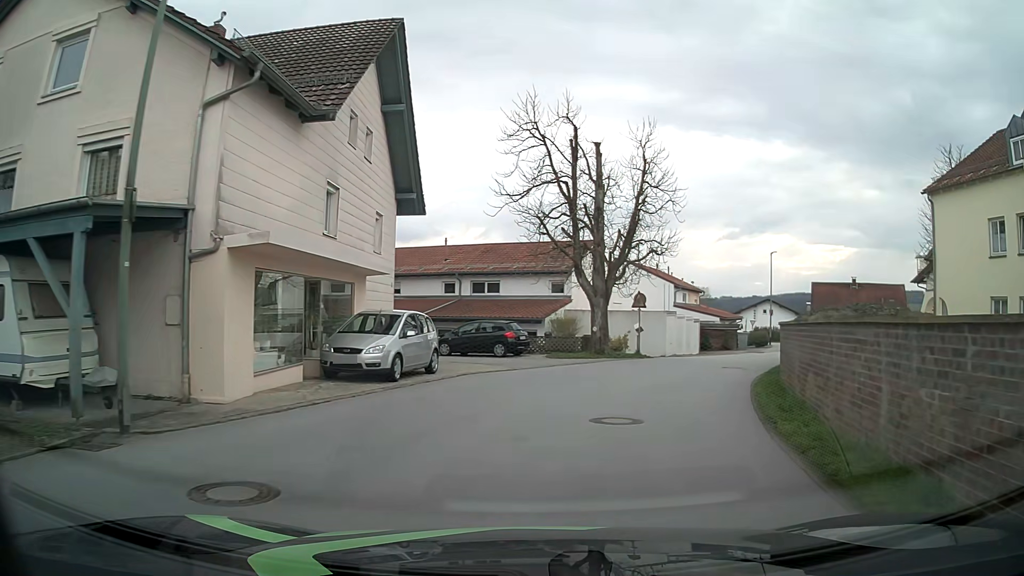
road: unclassified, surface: asphalt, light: Day
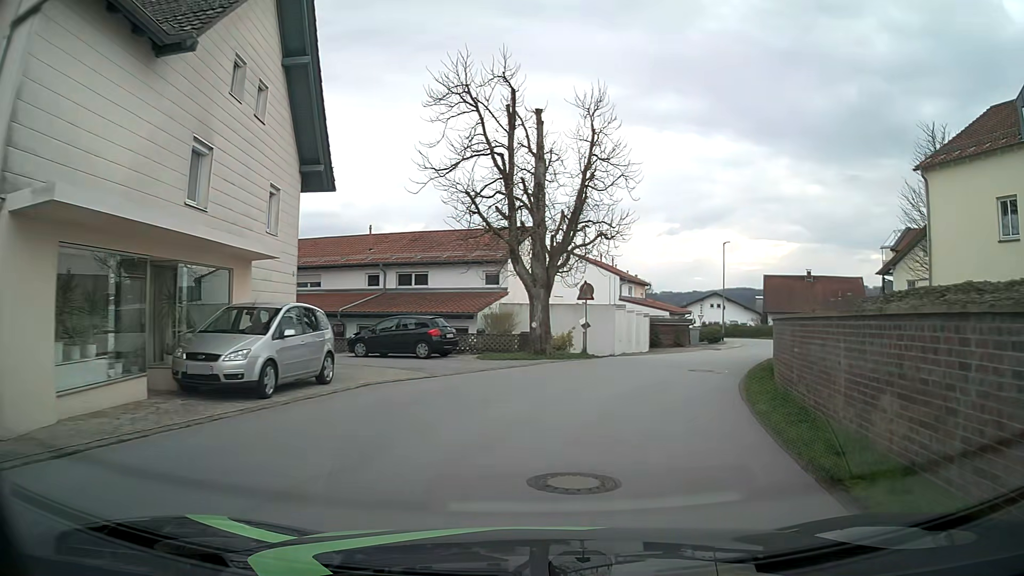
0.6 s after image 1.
(+0.1, +4.1) m; +6°
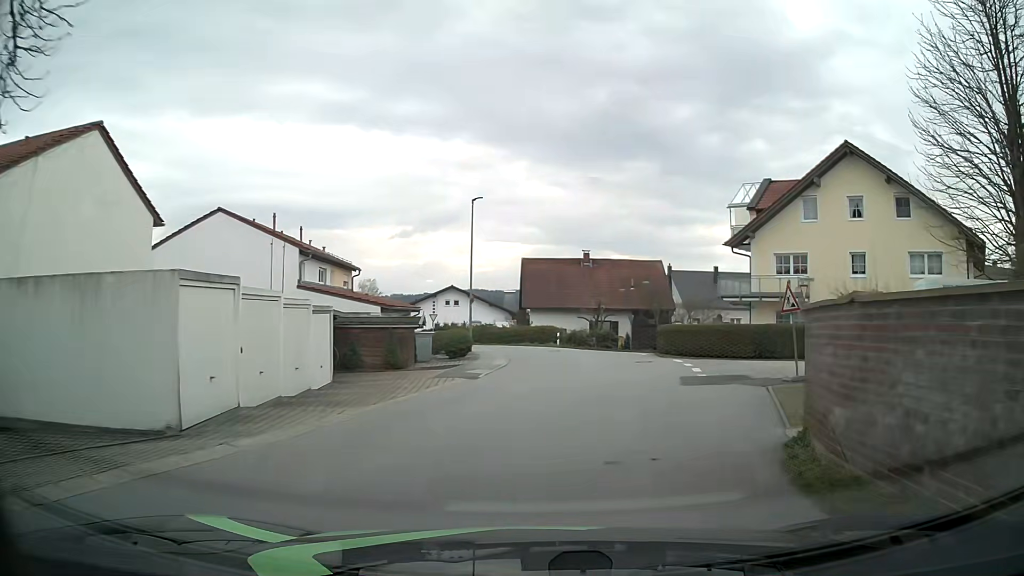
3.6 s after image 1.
(+4.0, +21.0) m; +22°
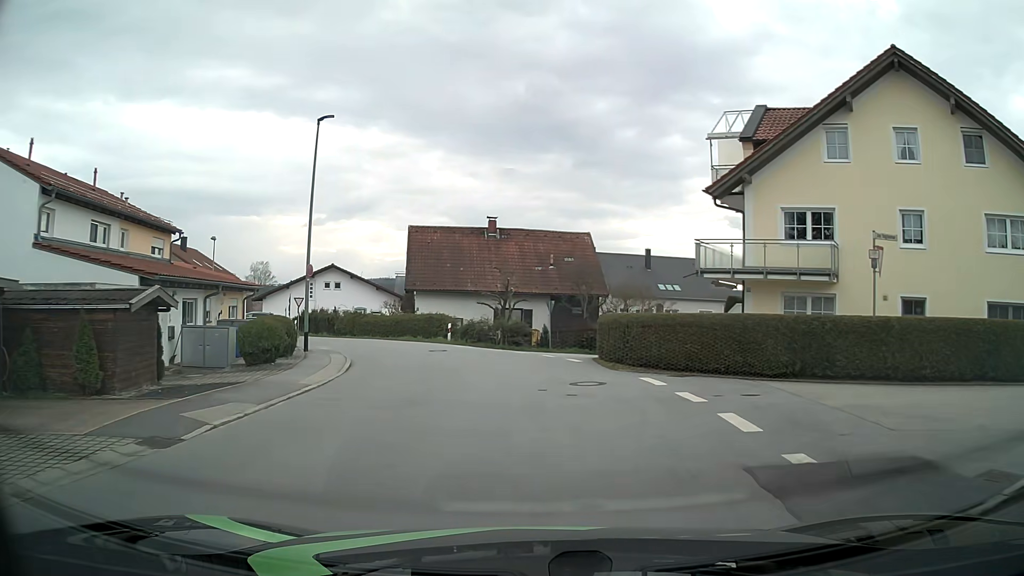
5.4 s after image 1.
(+1.2, +13.2) m; +8°
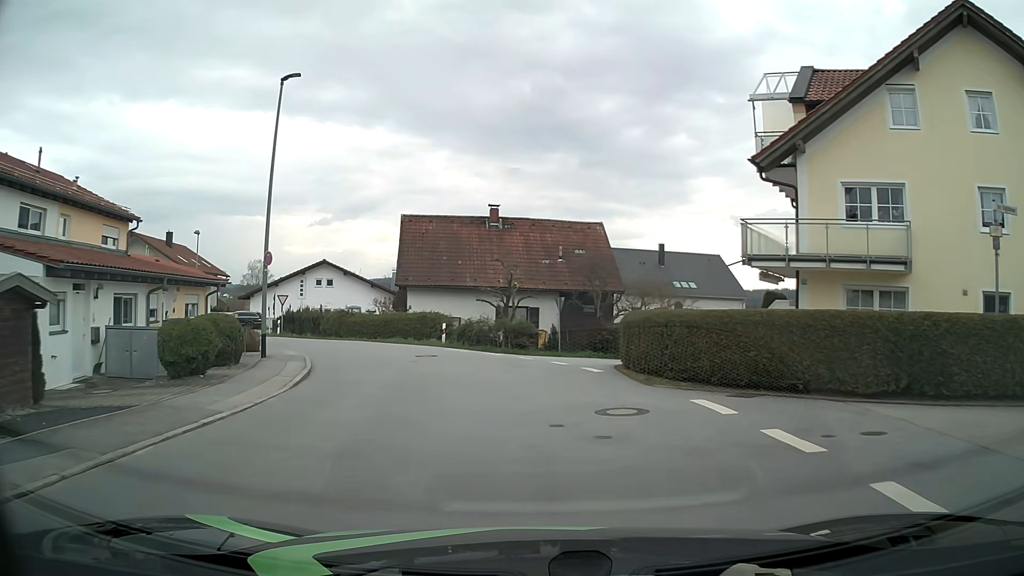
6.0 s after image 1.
(0.0, +4.5) m; -1°
(0, +10) (-2, +20) (-6, +29) (-13, +36) (-20, +43) (-29, +47) (-39, +47) (-49, +45) (-58, +42) (-68, +40) m
